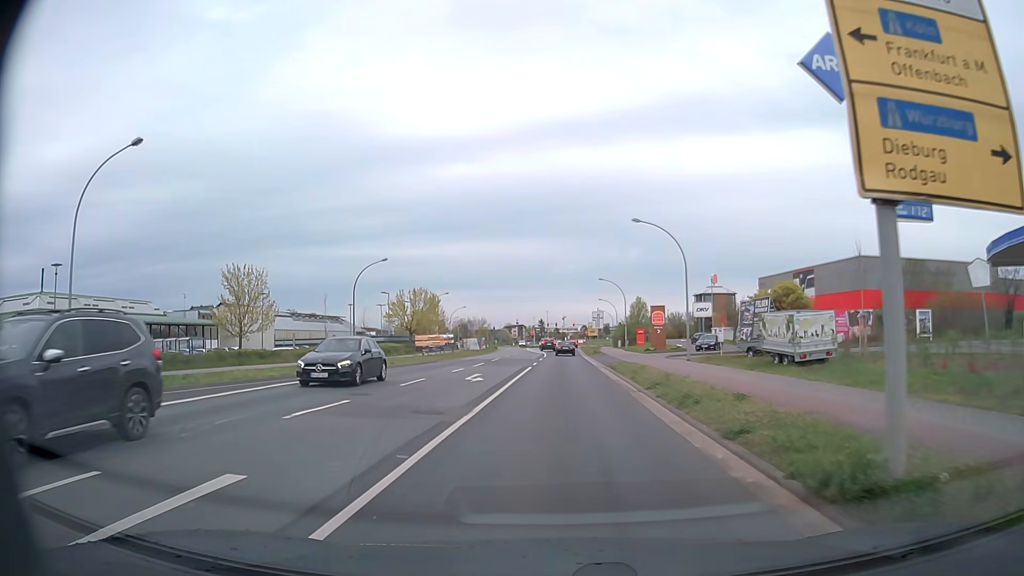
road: tertiary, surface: asphalt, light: Day
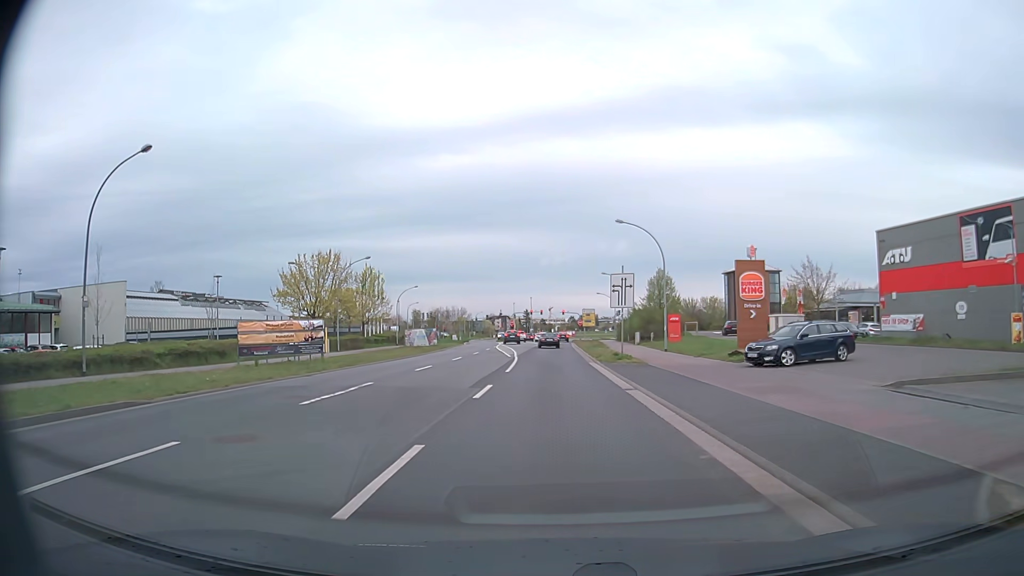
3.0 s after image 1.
(+0.2, +32.8) m; +1°
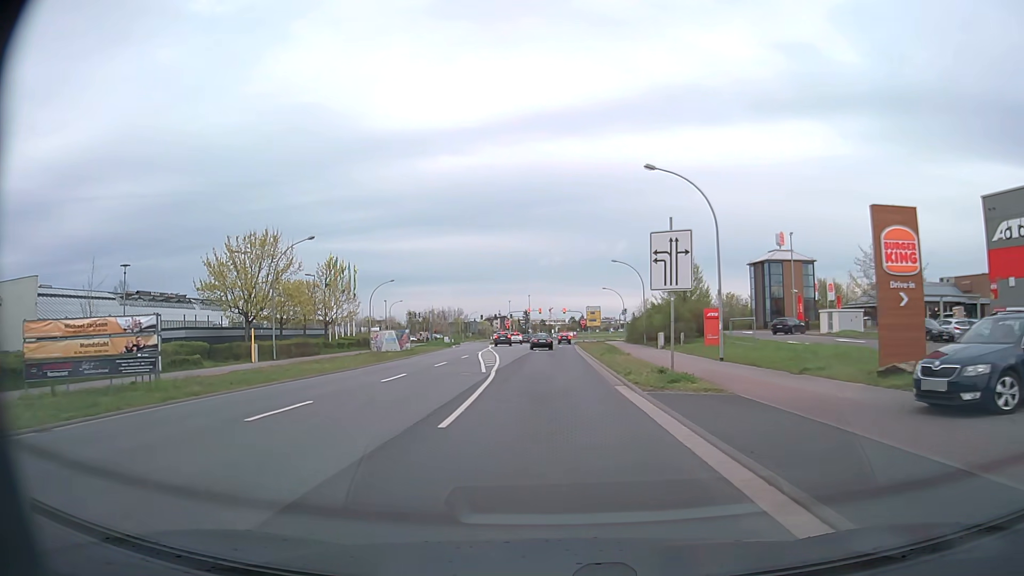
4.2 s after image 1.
(0.0, +13.4) m; 0°
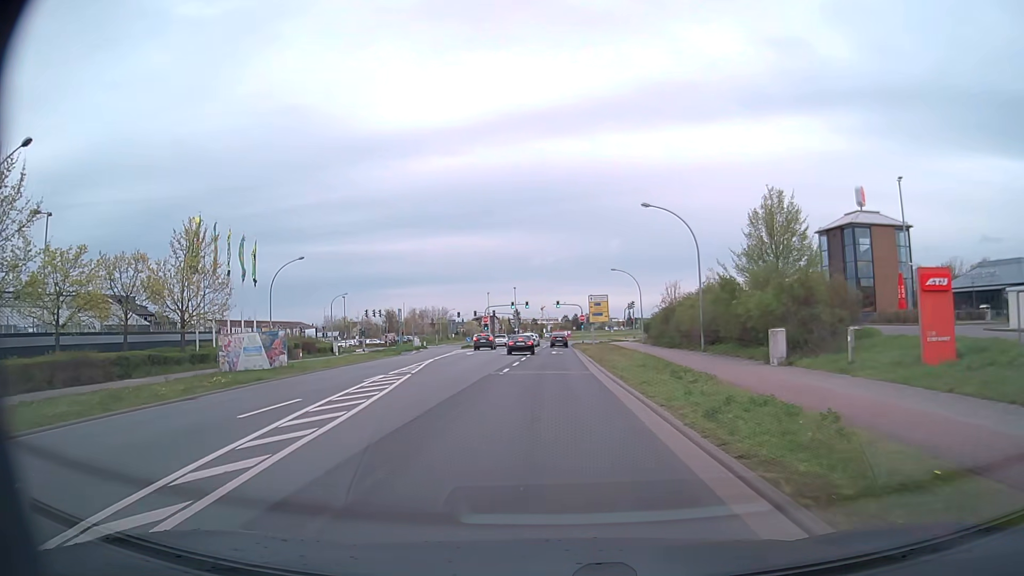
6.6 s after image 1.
(+0.1, +26.2) m; 0°
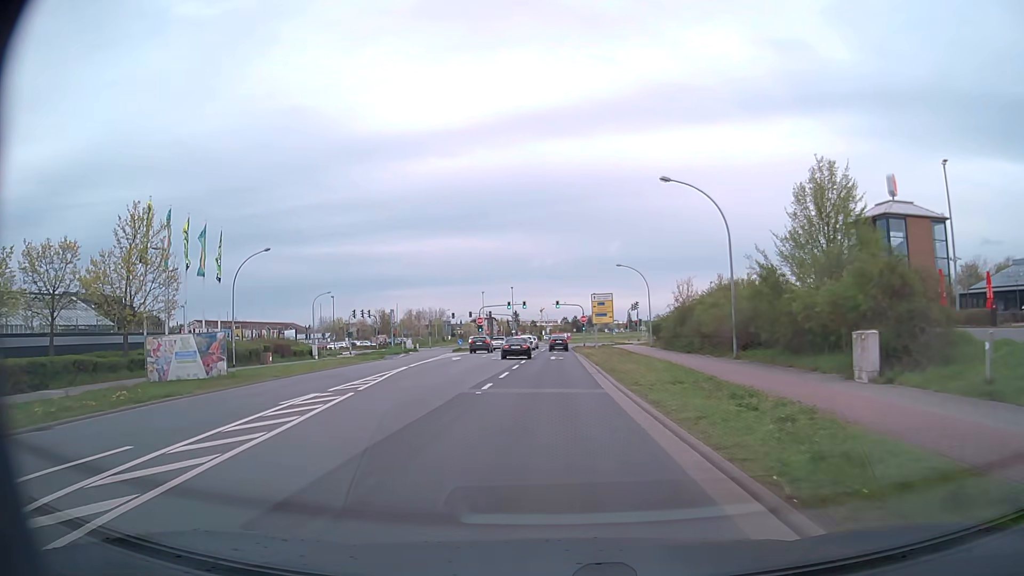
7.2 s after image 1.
(0.0, +6.4) m; +1°
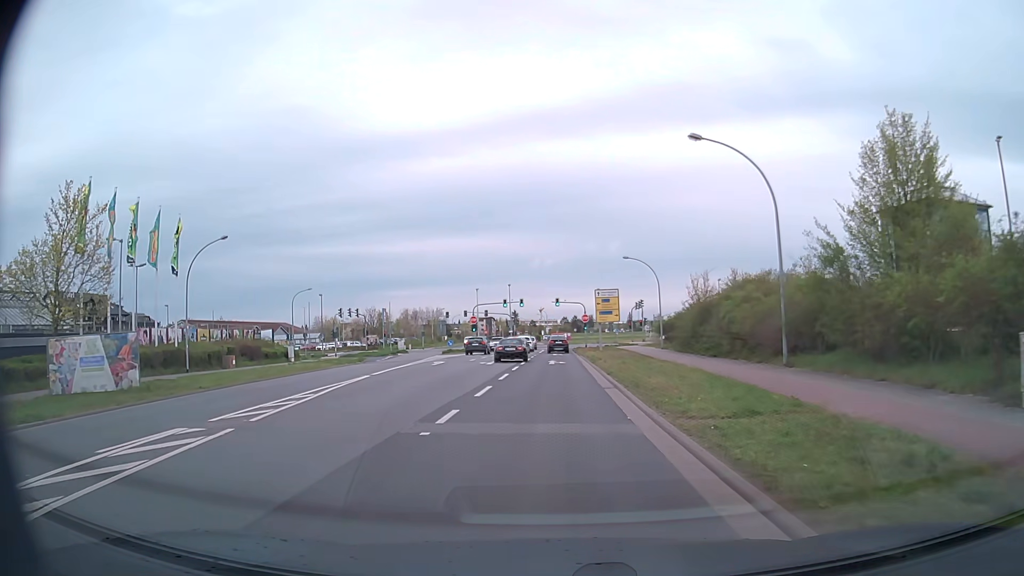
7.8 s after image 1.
(0.0, +6.4) m; 0°
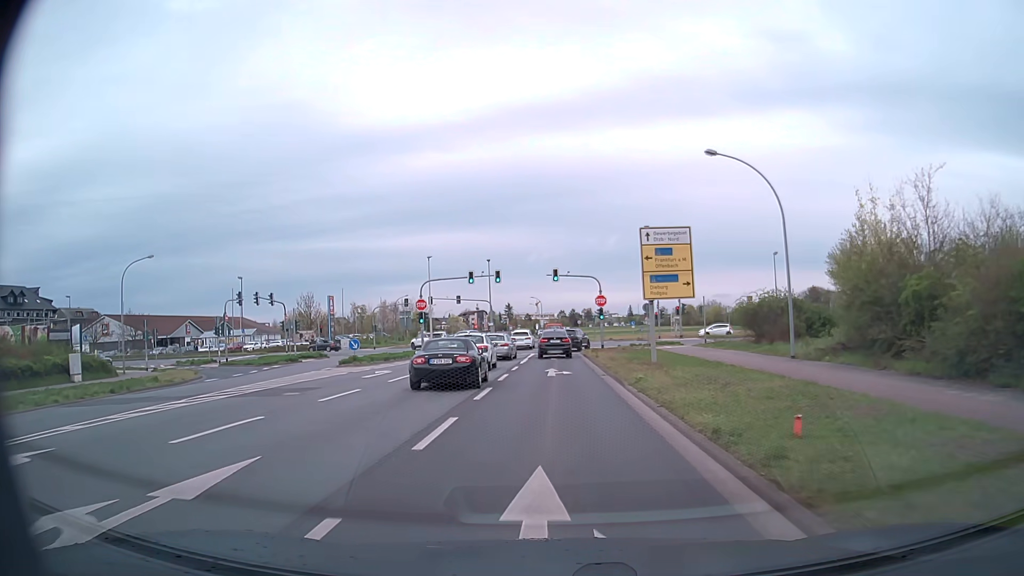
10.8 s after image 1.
(-0.1, +31.2) m; 0°
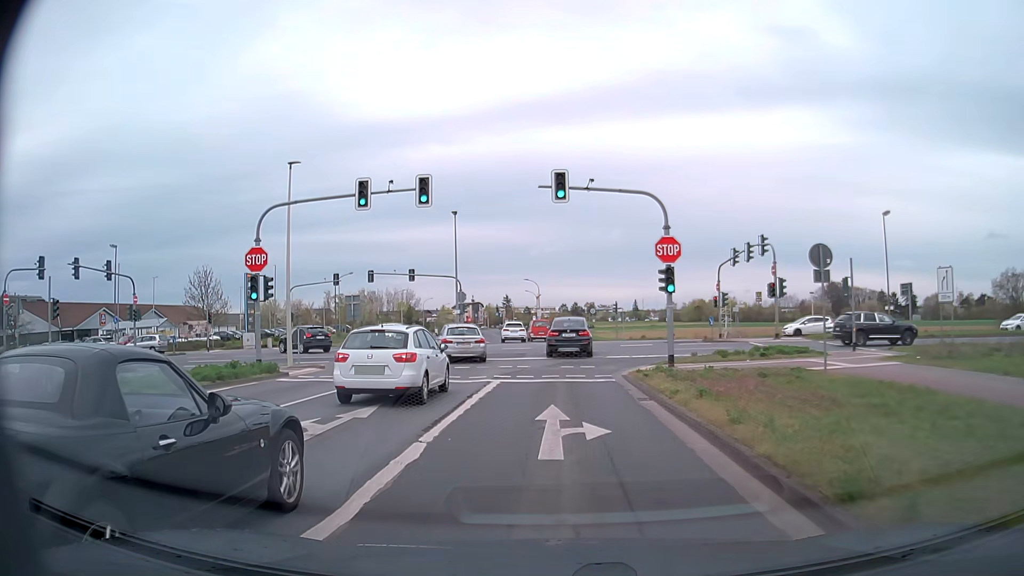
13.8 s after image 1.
(-0.1, +29.4) m; 0°
(0, +10) (0, +20) (+4, +29) (+13, +32) (+23, +32) (+33, +32) (+43, +33) (+53, +33) (+63, +33) (+73, +34) m
